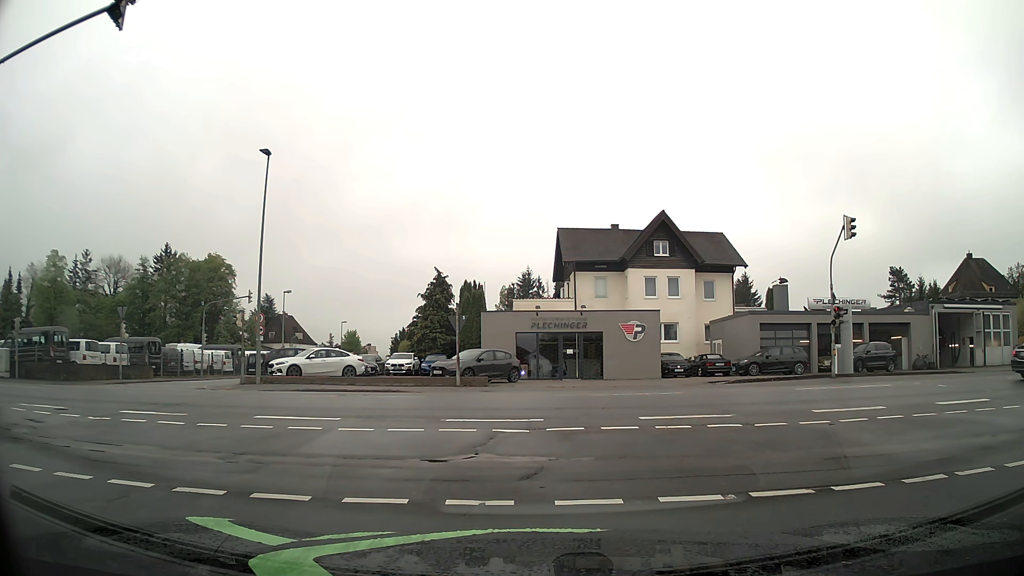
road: residential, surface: asphalt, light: Day
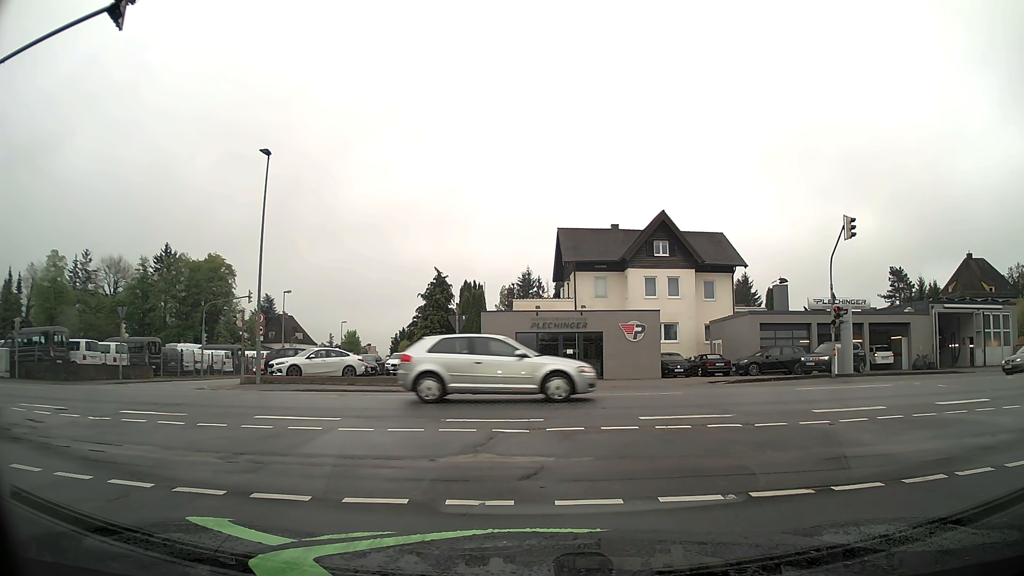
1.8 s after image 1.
(0.0, 0.0) m; 0°
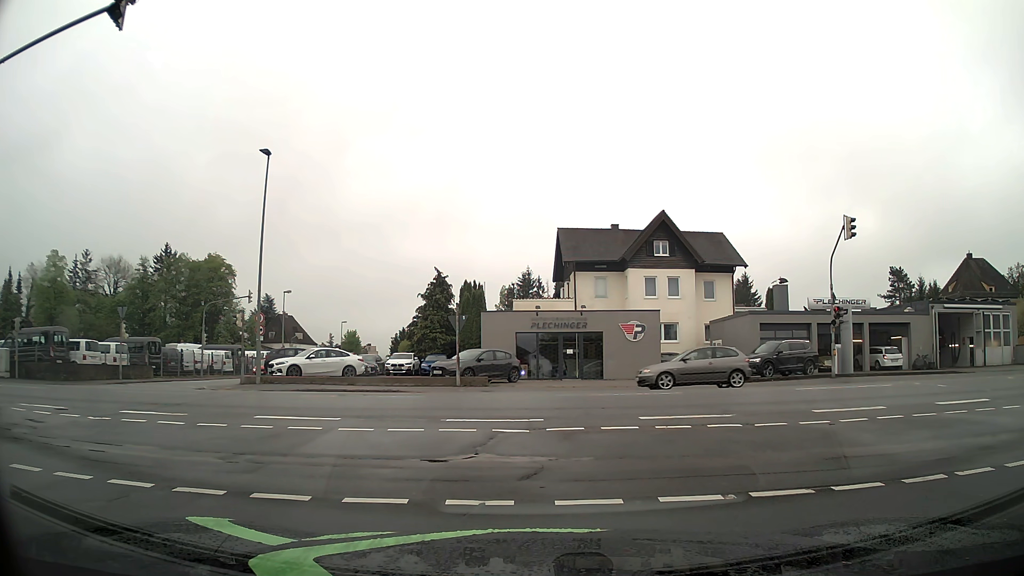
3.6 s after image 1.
(0.0, 0.0) m; 0°
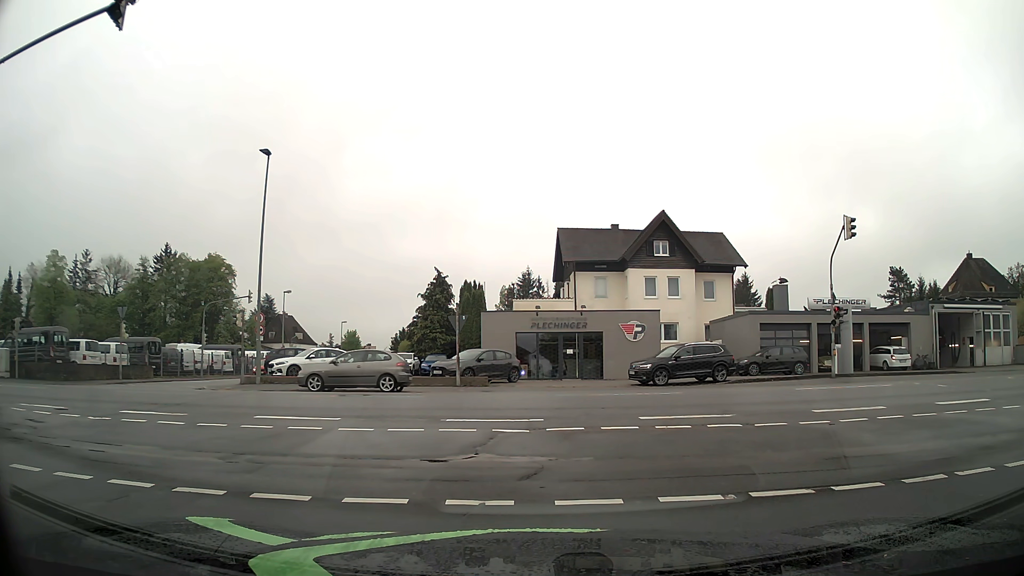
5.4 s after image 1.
(0.0, 0.0) m; 0°
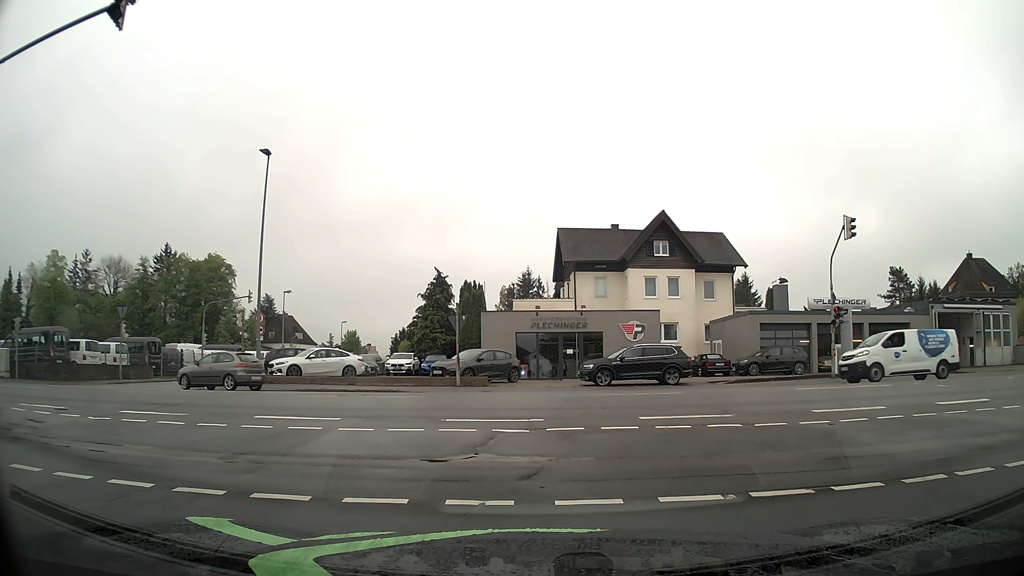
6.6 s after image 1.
(0.0, 0.0) m; 0°
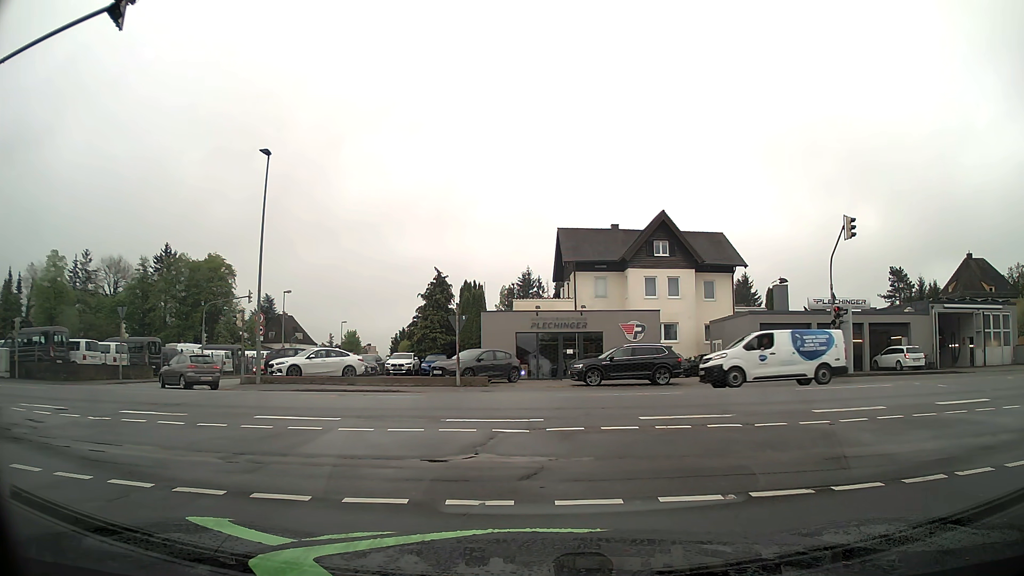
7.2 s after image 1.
(0.0, 0.0) m; 0°
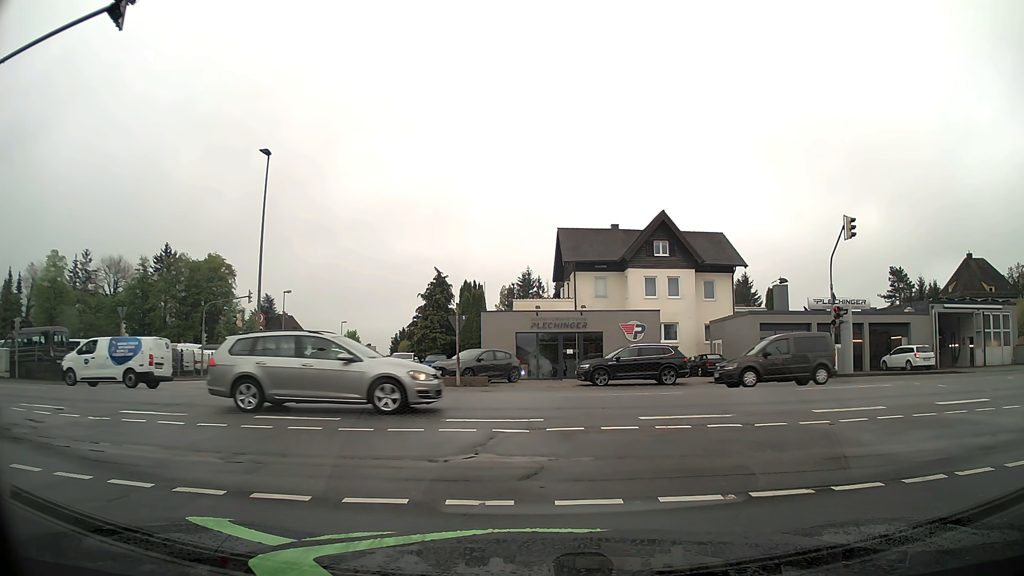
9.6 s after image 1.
(0.0, 0.0) m; 0°
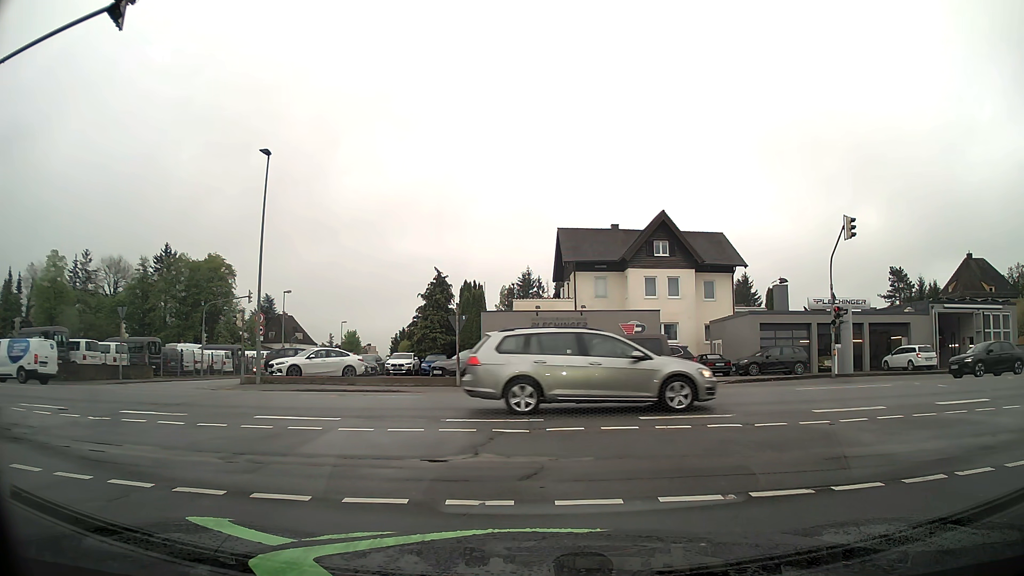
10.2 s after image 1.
(0.0, 0.0) m; 0°
(-1, +10) (-7, +18) (-16, +22) (-26, +23) (-36, +24) (-46, +24) (-56, +24) (-66, +24) (-76, +24) (-86, +24) m
